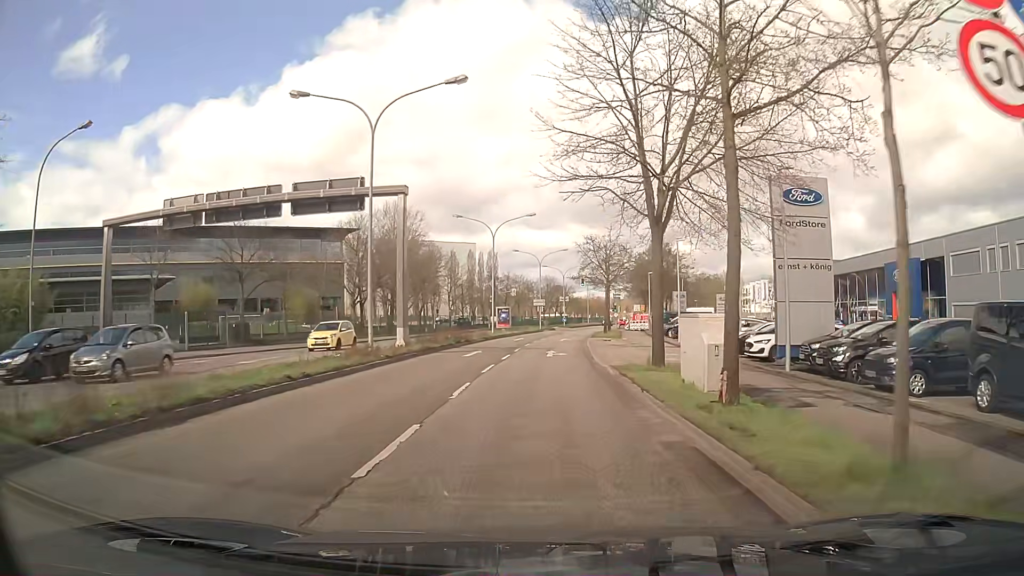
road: primary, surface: asphalt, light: Day
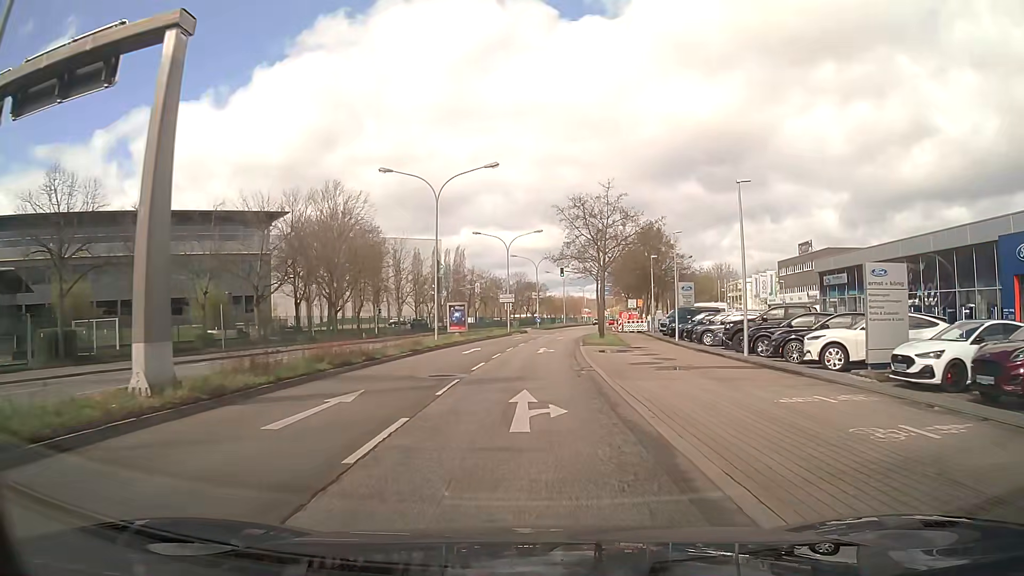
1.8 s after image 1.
(+0.5, +17.6) m; +3°
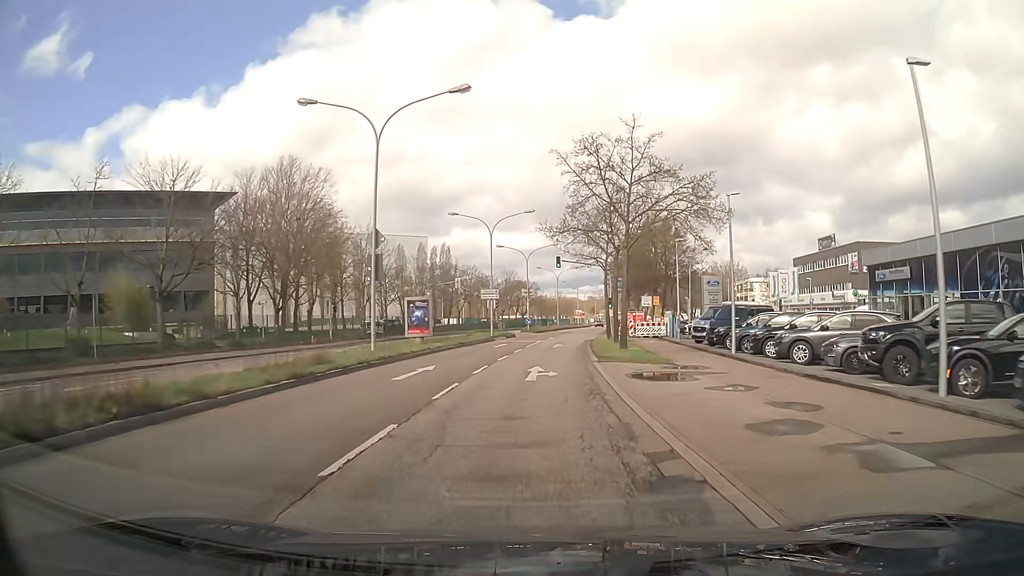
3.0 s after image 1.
(+0.1, +12.7) m; +1°
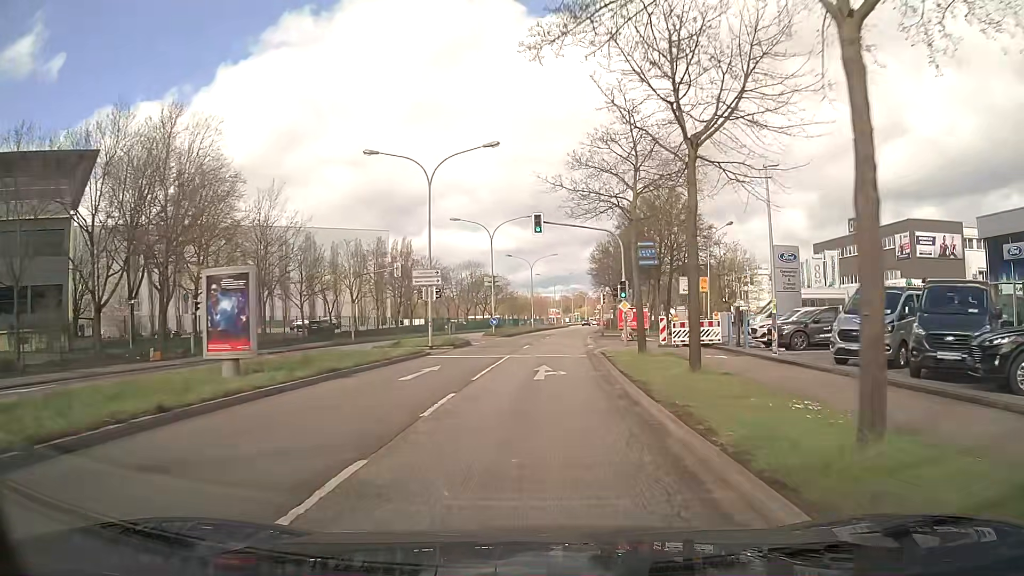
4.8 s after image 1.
(+0.2, +20.3) m; +2°
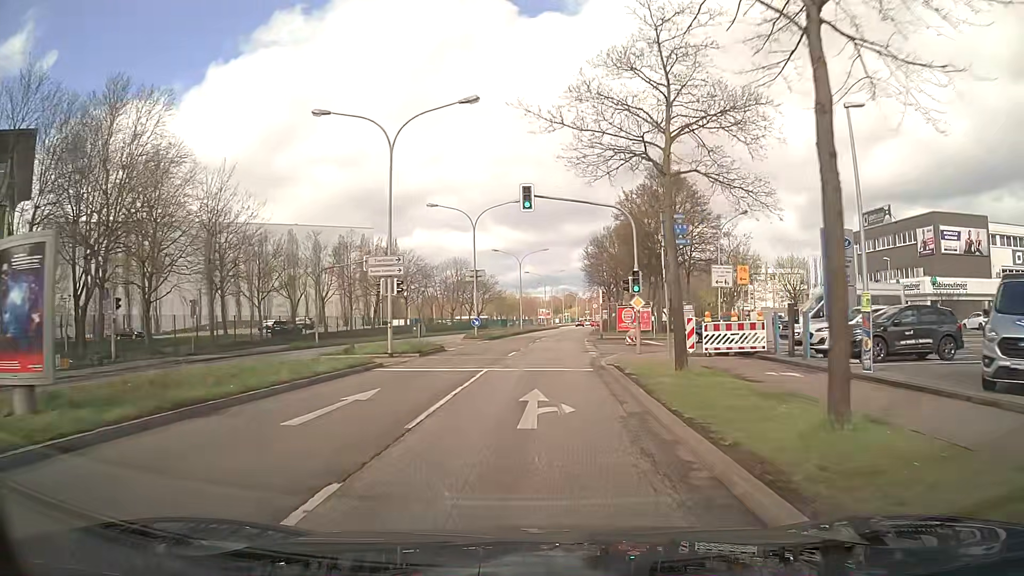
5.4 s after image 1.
(+0.1, +7.0) m; +1°
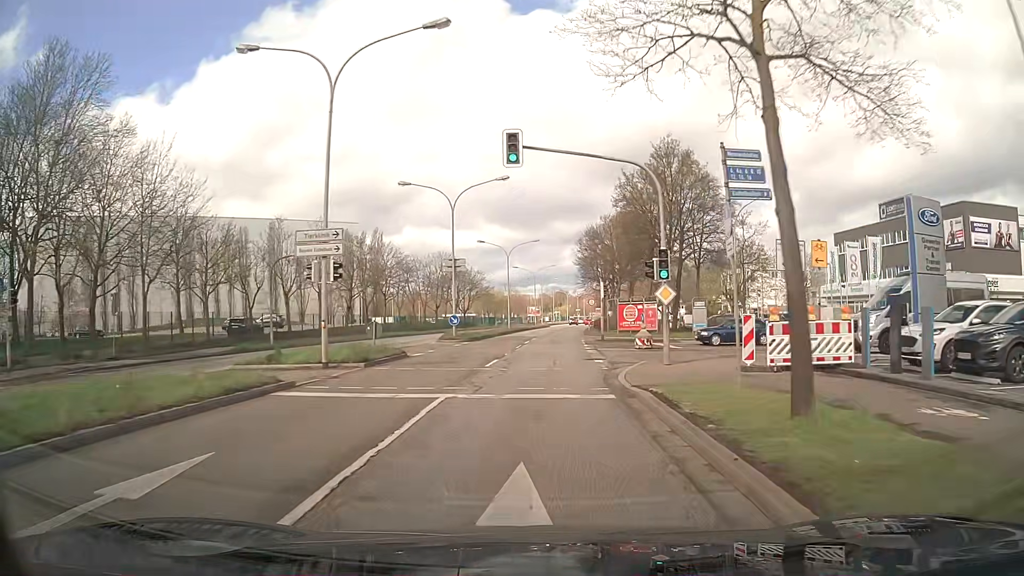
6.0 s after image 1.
(0.0, +7.1) m; +1°
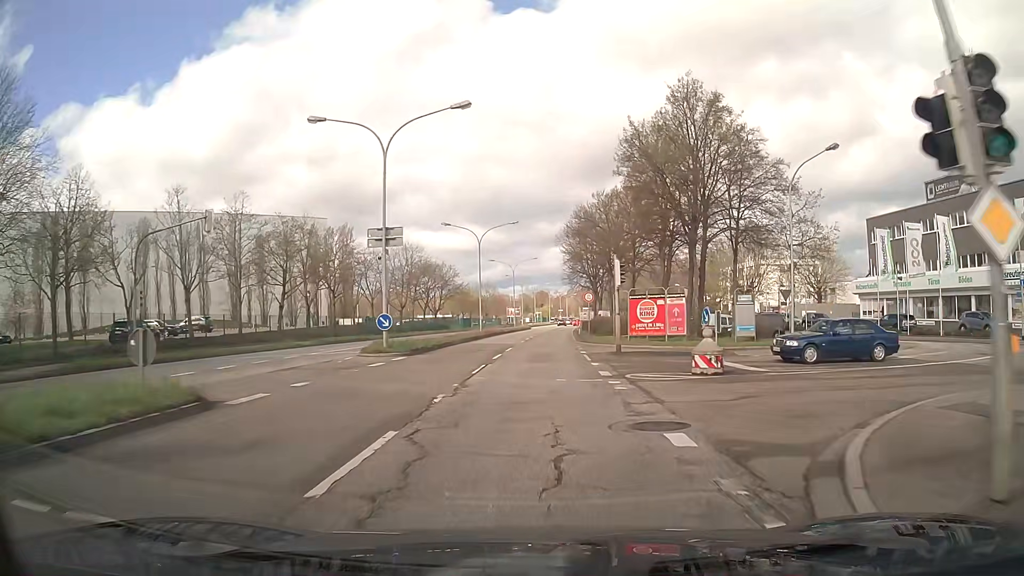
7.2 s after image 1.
(+0.2, +14.2) m; +2°
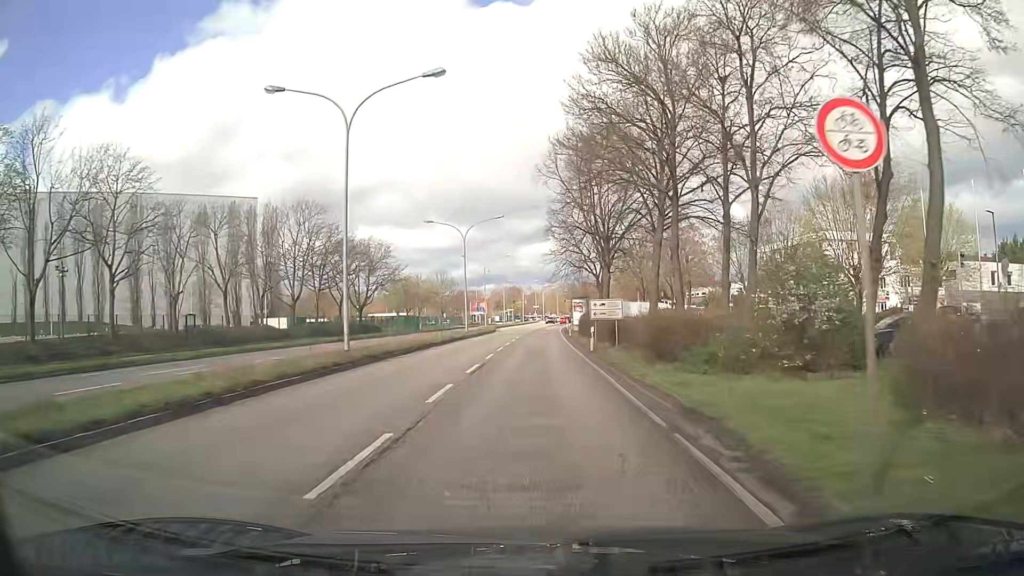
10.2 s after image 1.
(+0.7, +36.0) m; +3°
(0, +10) (0, +20) (0, +30) (0, +40) (0, +50) (+1, +60) (+1, +70) (+1, +80) (+2, +90) (+2, +100) m
